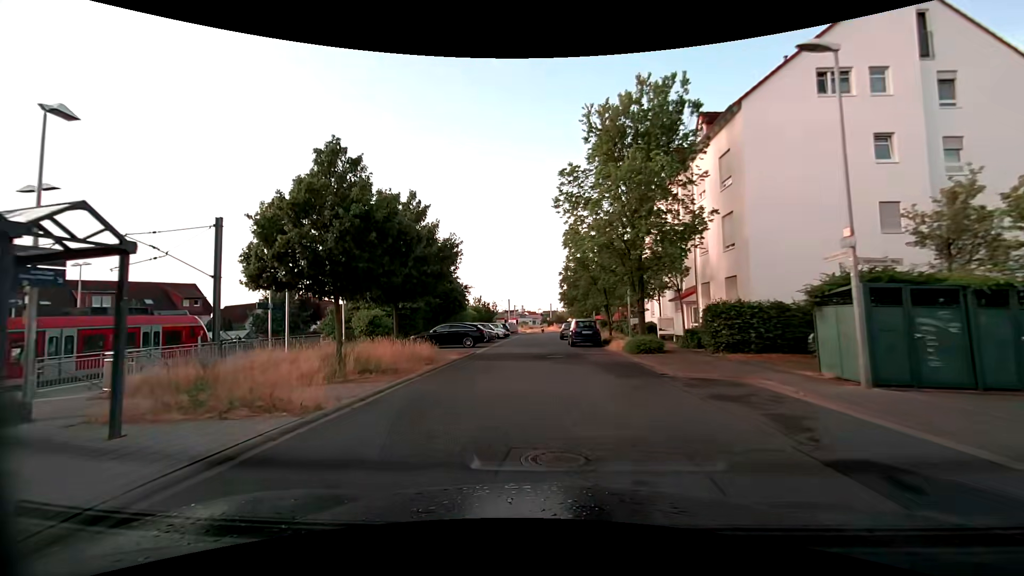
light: Day
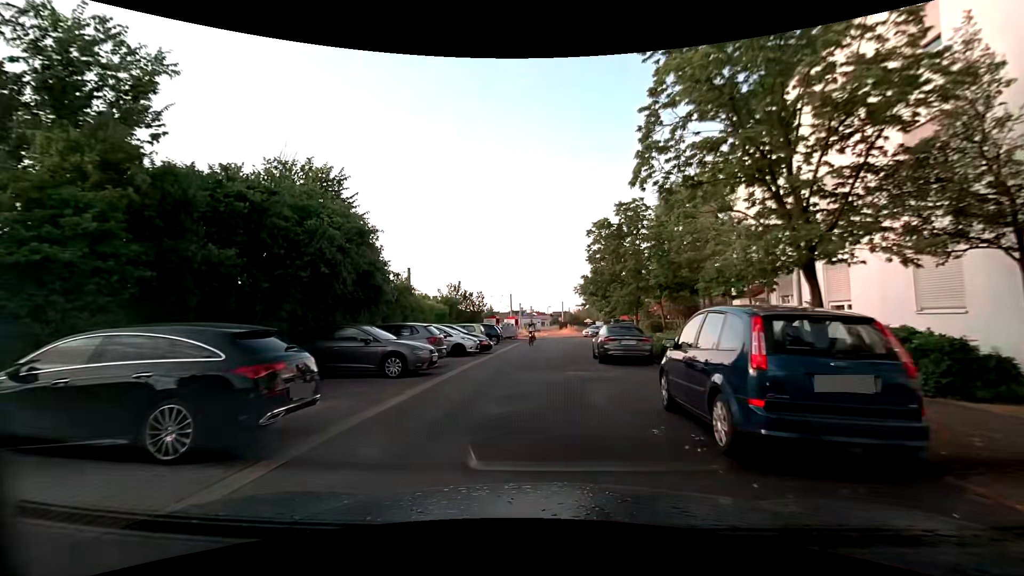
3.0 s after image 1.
(-0.2, +23.2) m; -2°
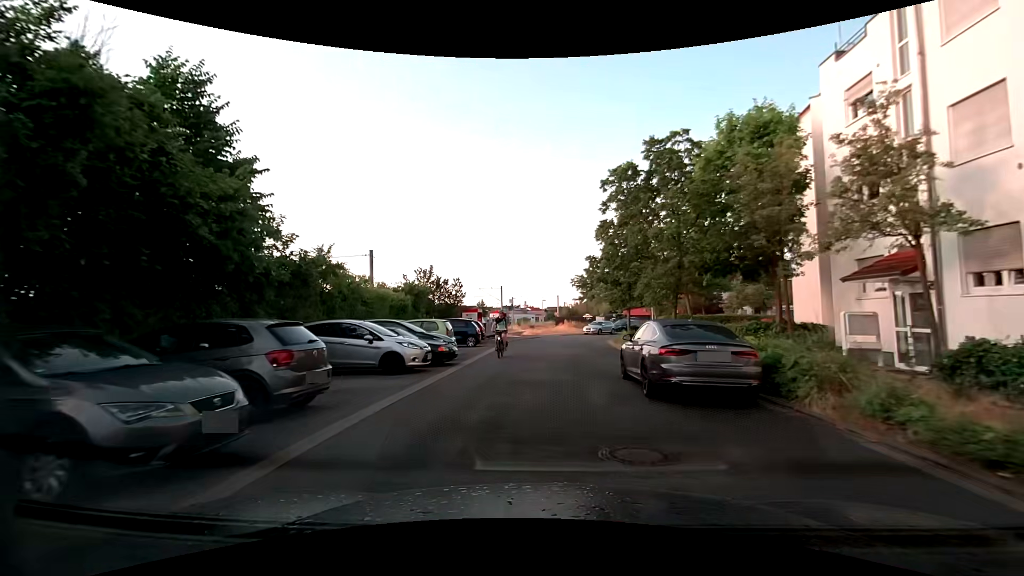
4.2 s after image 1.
(+0.2, +8.9) m; +1°
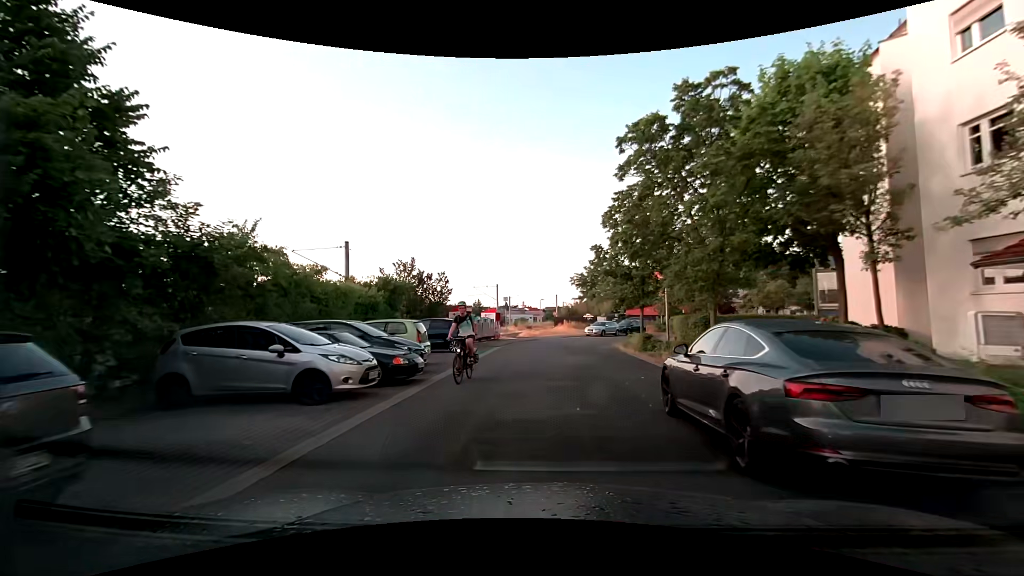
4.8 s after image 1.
(+0.1, +4.4) m; 0°
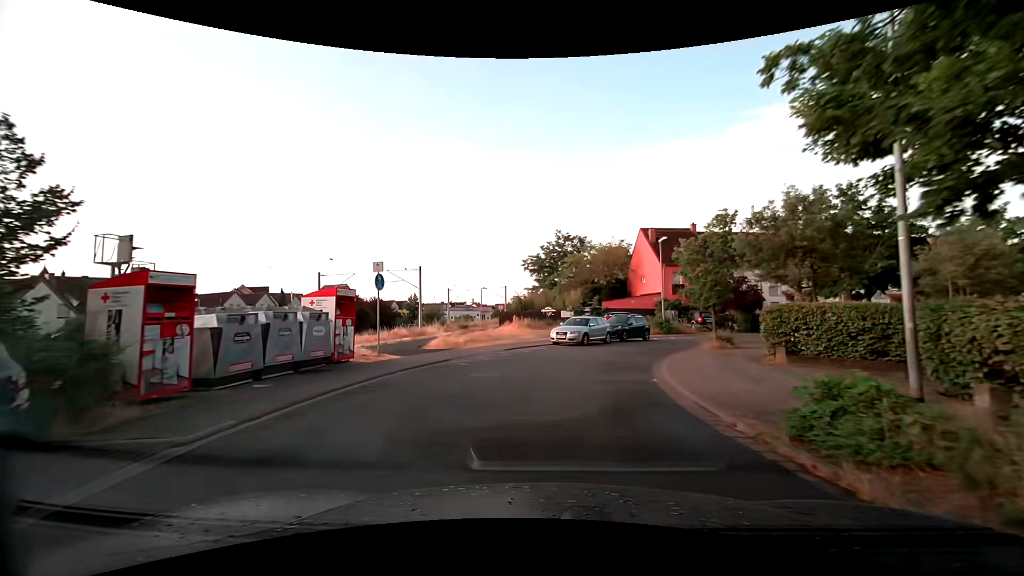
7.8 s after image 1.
(+1.0, +22.3) m; +6°
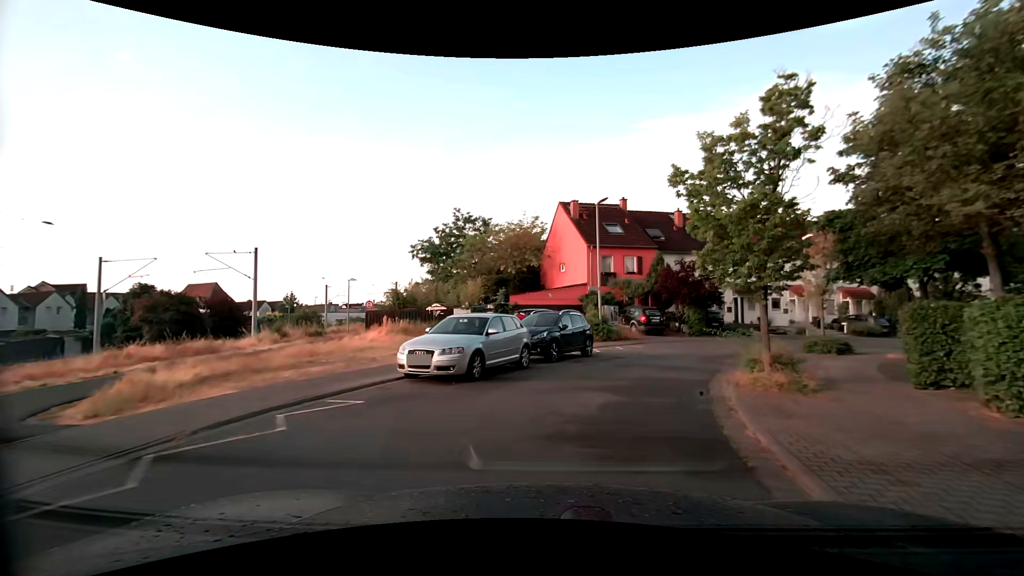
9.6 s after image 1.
(+1.1, +13.8) m; +11°
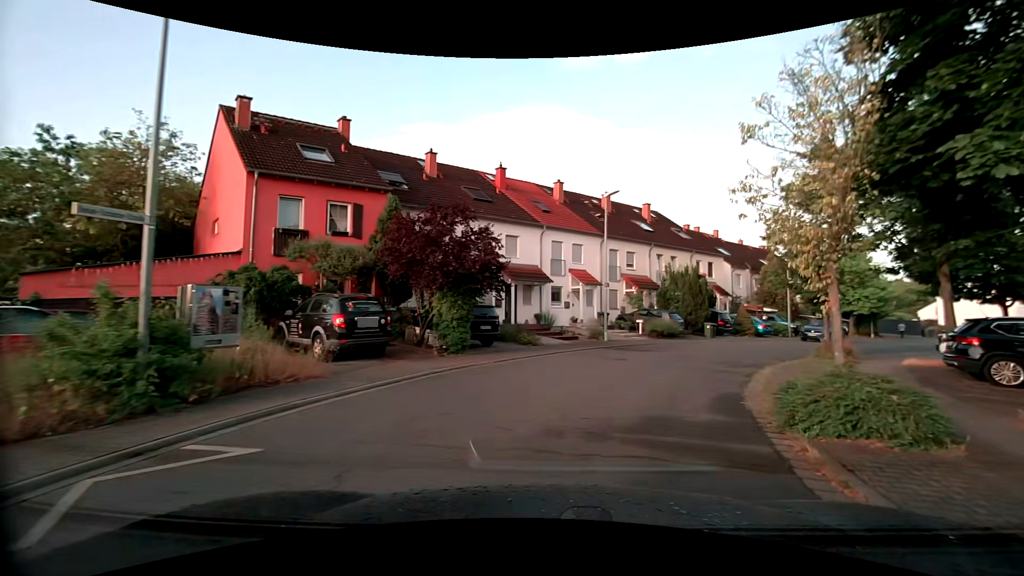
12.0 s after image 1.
(+3.9, +17.3) m; +27°
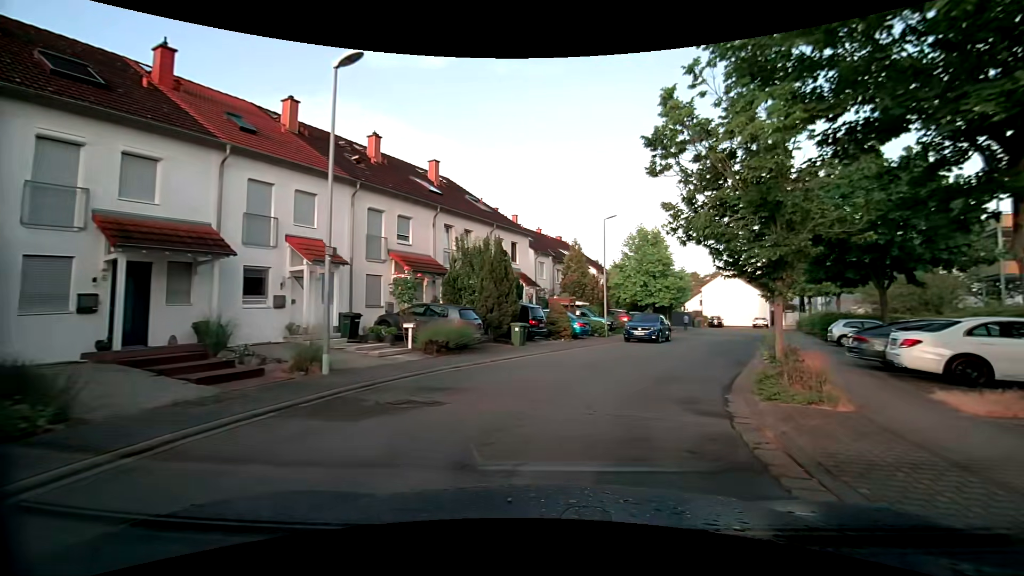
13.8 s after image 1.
(+2.5, +12.6) m; +23°
(+1, +10) (+5, +19) (+9, +28) (+14, +37) (+18, +46) (+20, +56) (+18, +66) (+12, +74) (+5, +81) (0, +90) m
